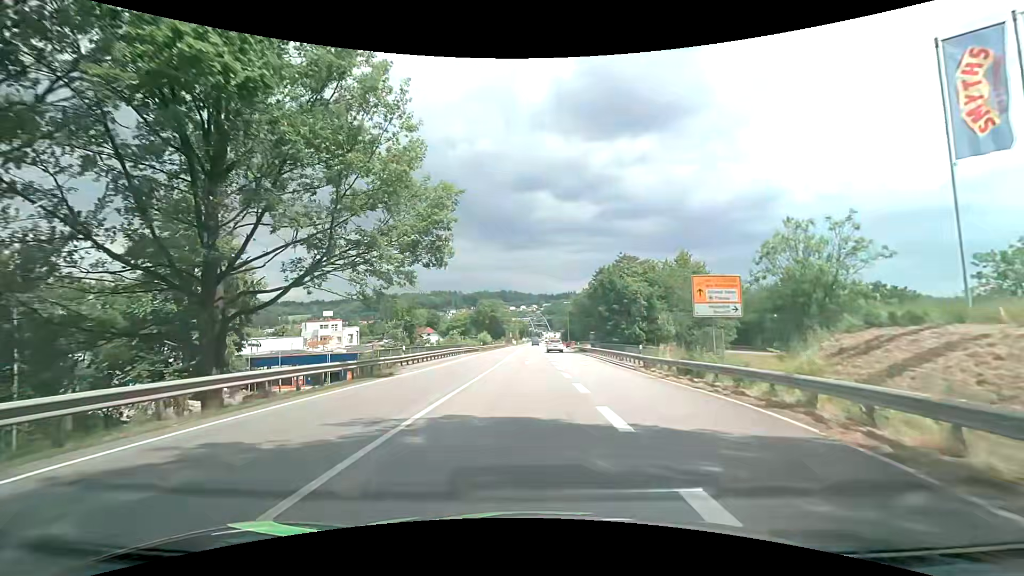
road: primary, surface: asphalt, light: Day
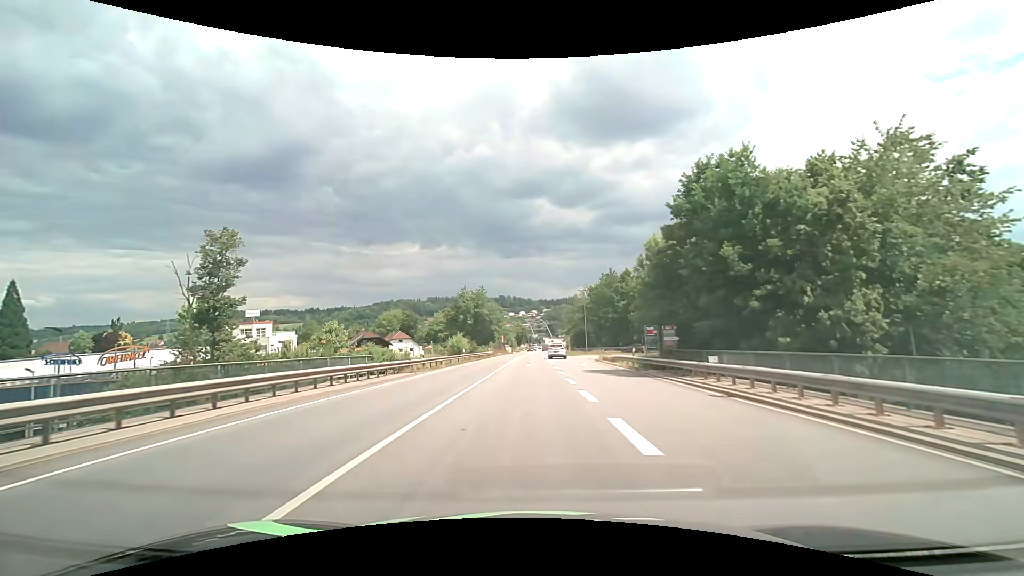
(-0.1, +37.5) m; 0°
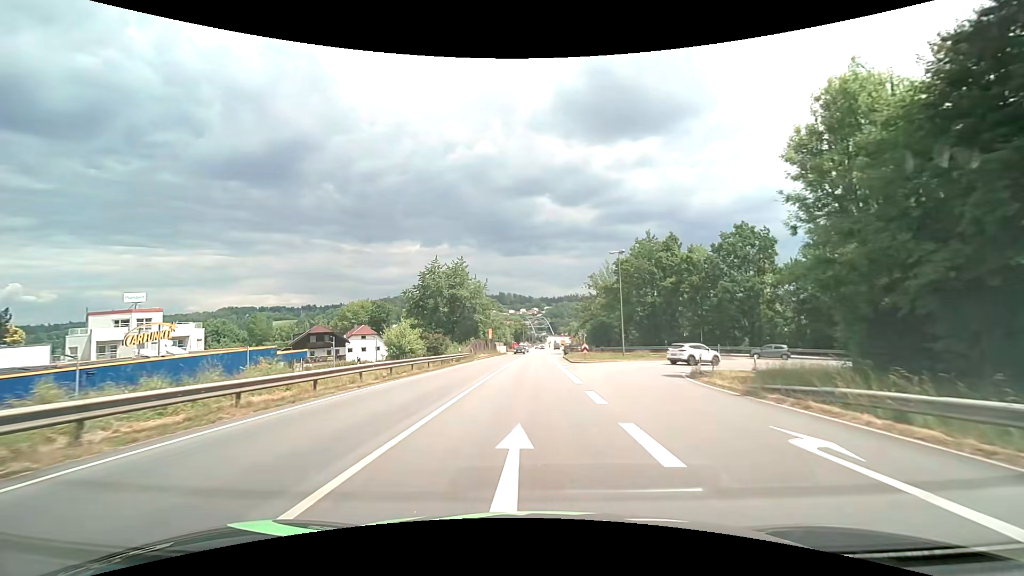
(-0.1, +30.8) m; 0°
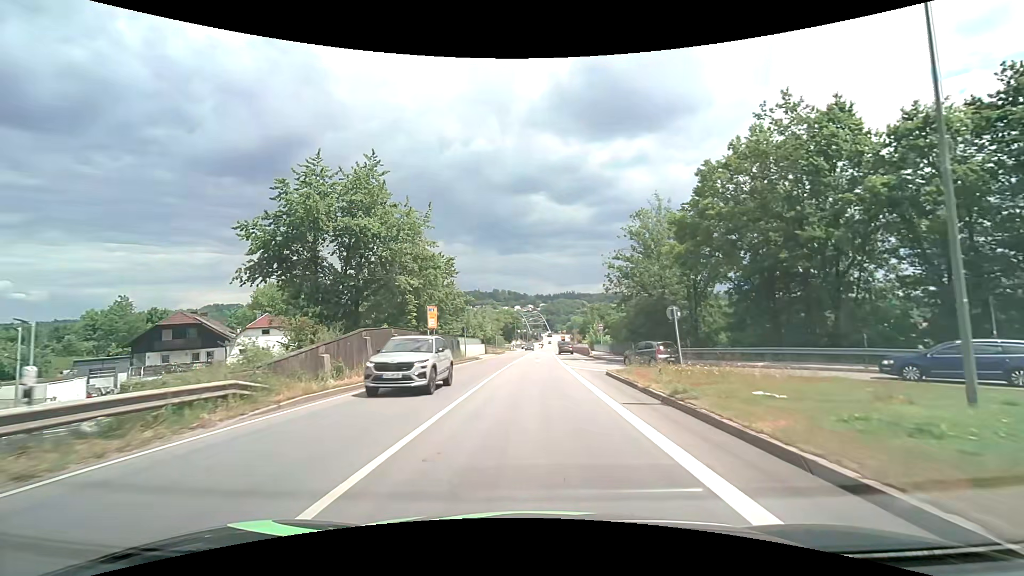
(+0.1, +37.2) m; +1°
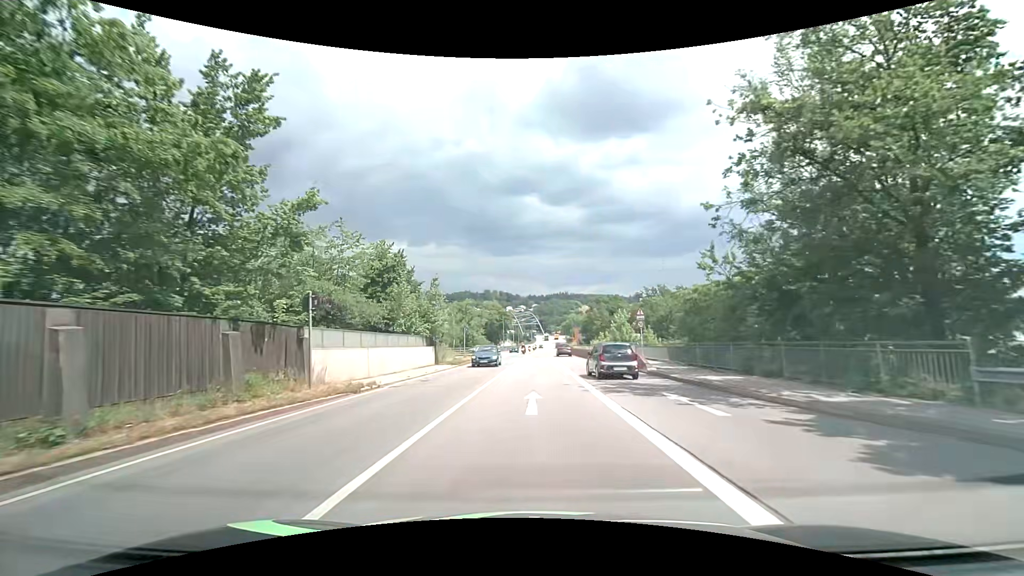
(+0.2, +29.0) m; +1°
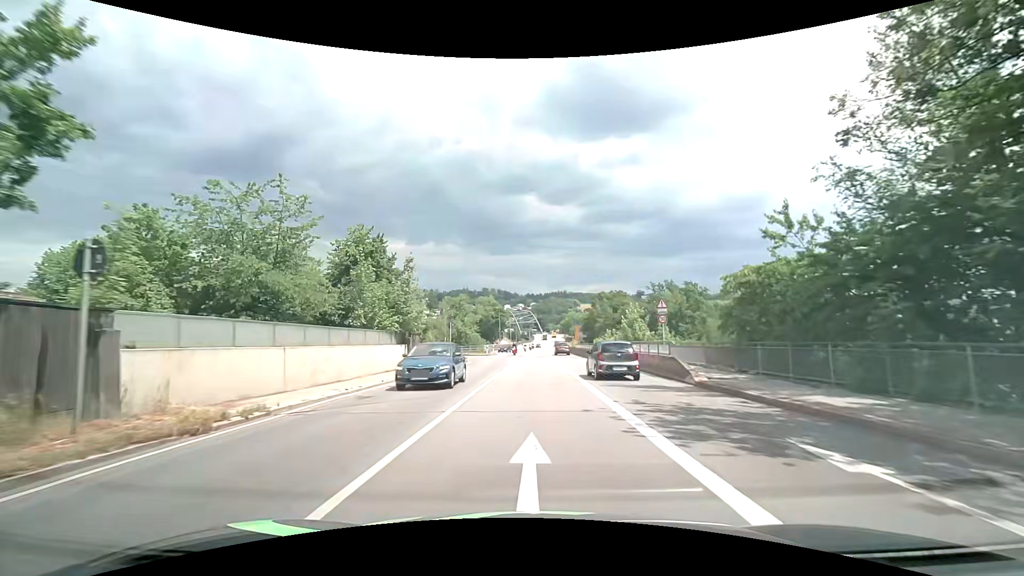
(0.0, +7.1) m; 0°
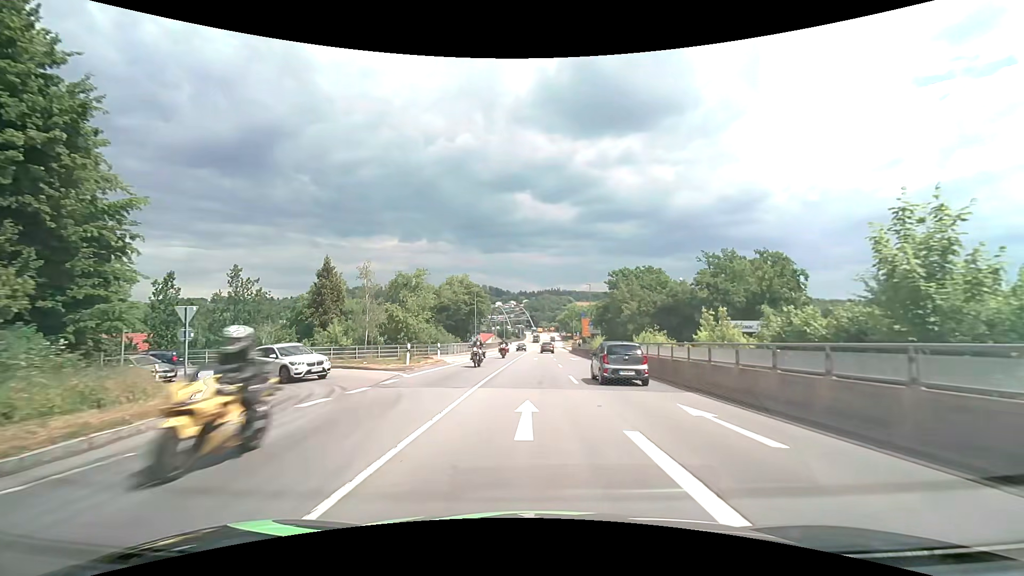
(+0.4, +34.8) m; +1°
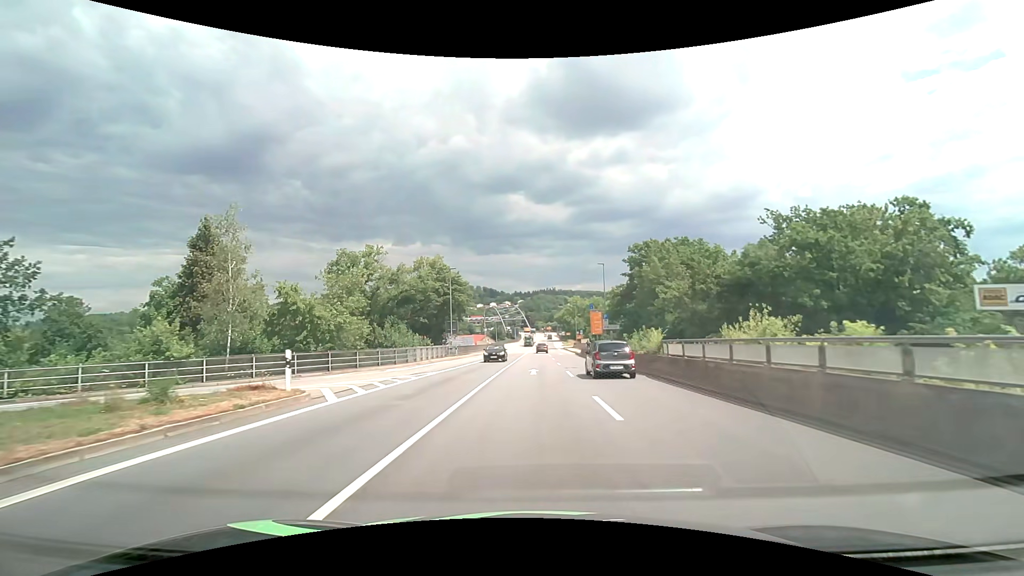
(0.0, +20.2) m; 0°
(0, +10) (0, +20) (0, +30) (+1, +40) (+2, +50) (+2, +60) (+3, +70) (+4, +80) (+4, +90) (+5, +100) m
